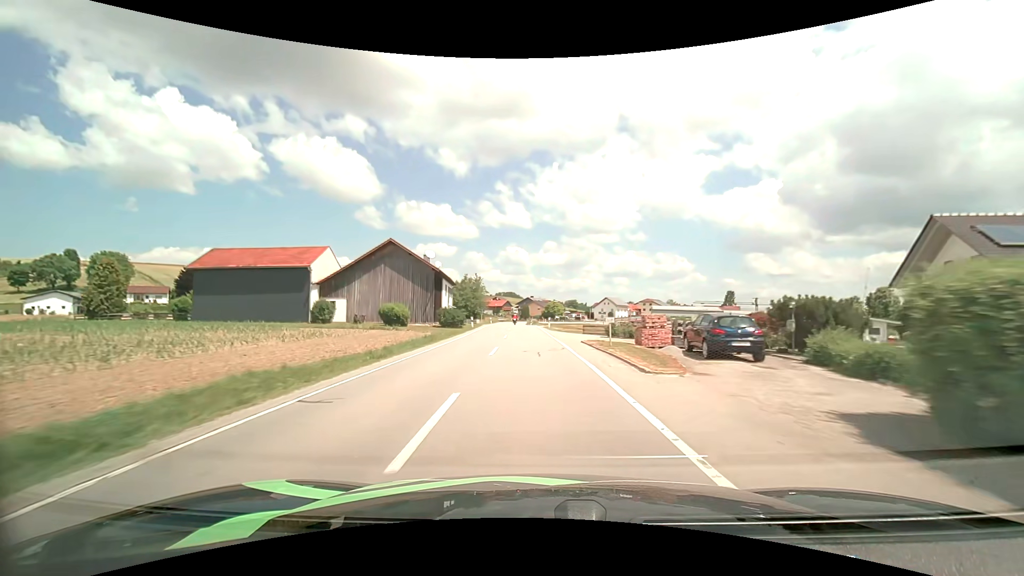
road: secondary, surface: asphalt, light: Day
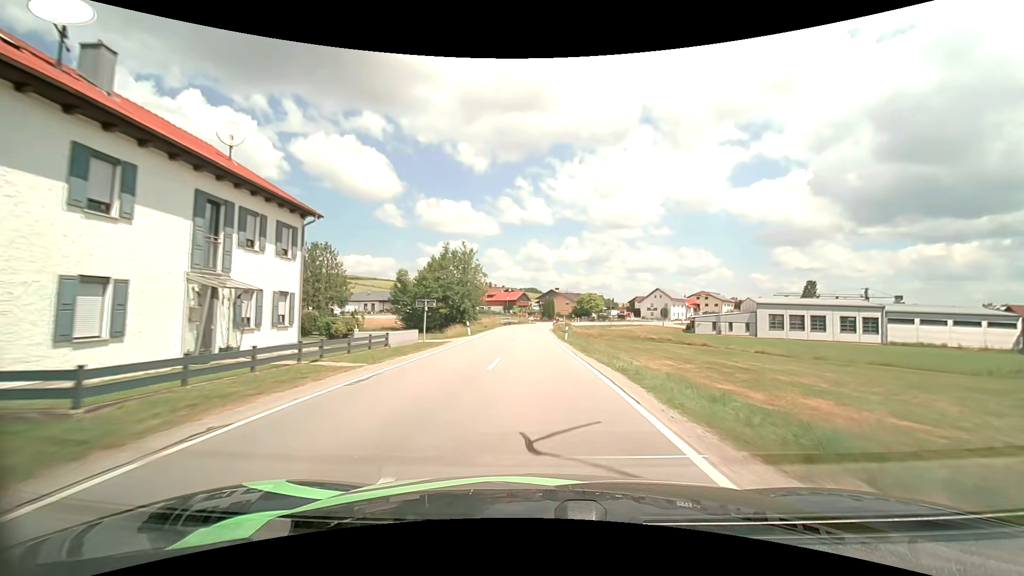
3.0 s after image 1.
(-1.6, +51.5) m; -2°
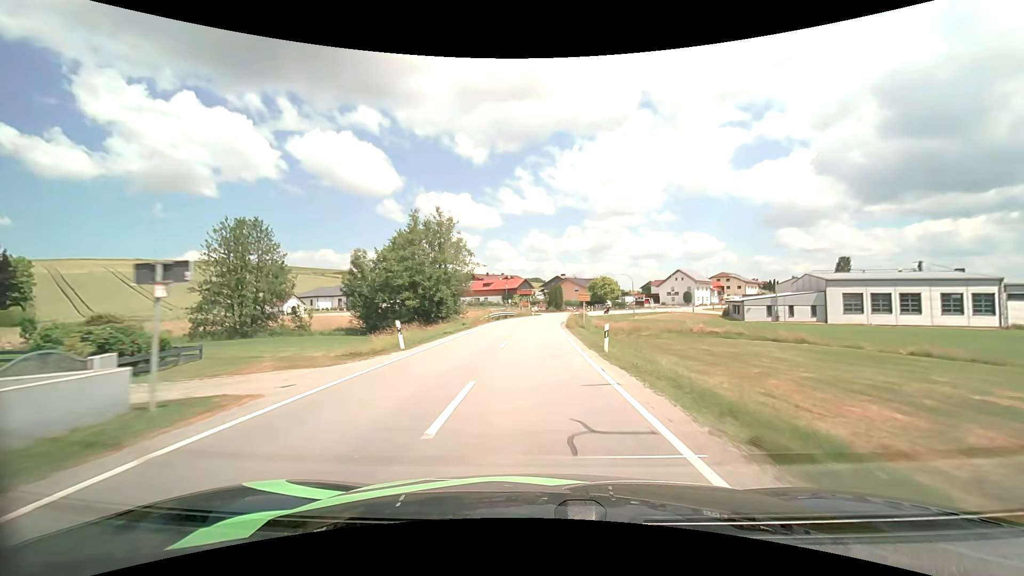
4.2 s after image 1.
(-0.1, +18.9) m; 0°
(0, +10) (0, +20) (0, +30) (0, +40) (+1, +50) (+2, +60) (+5, +70) (+8, +79) (+12, +88) (+17, +97) m
